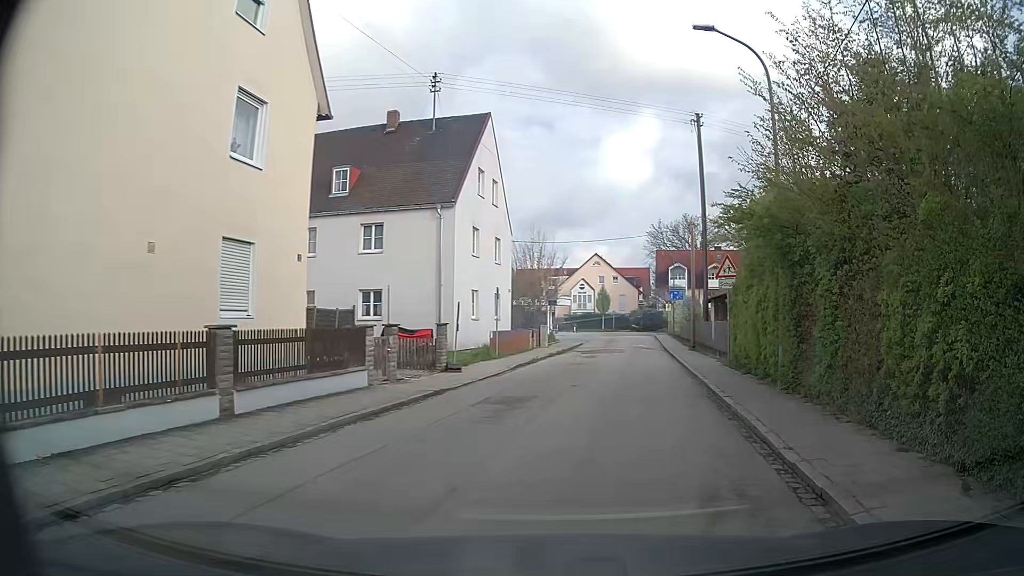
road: residential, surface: asphalt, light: Day
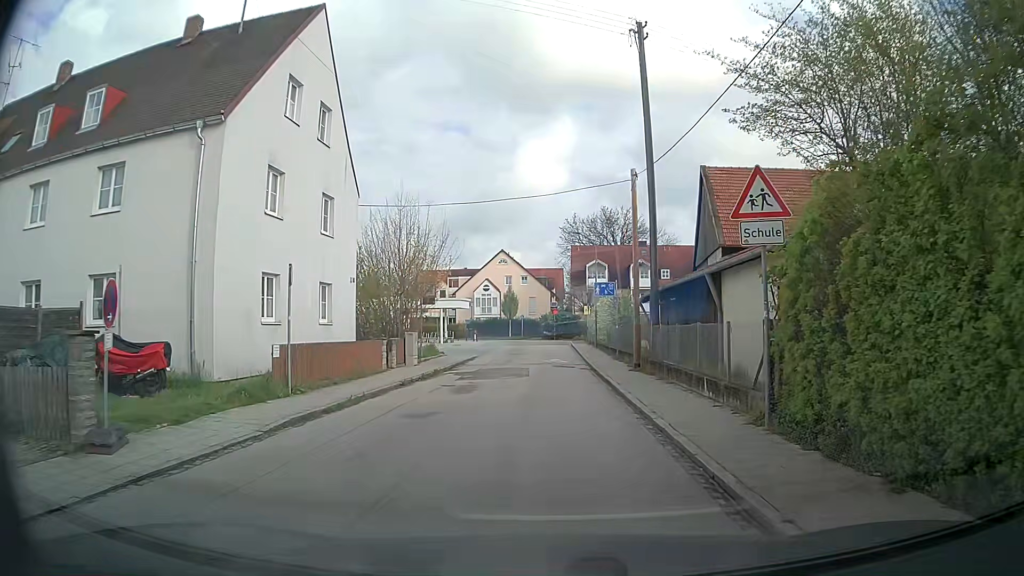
(+1.2, +12.5) m; +6°
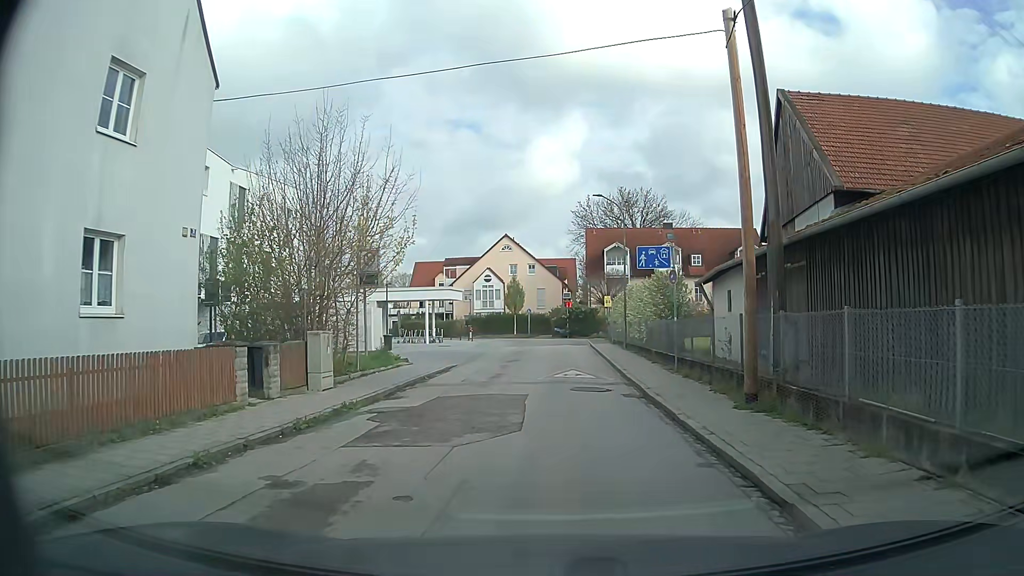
(+0.1, +11.6) m; 0°
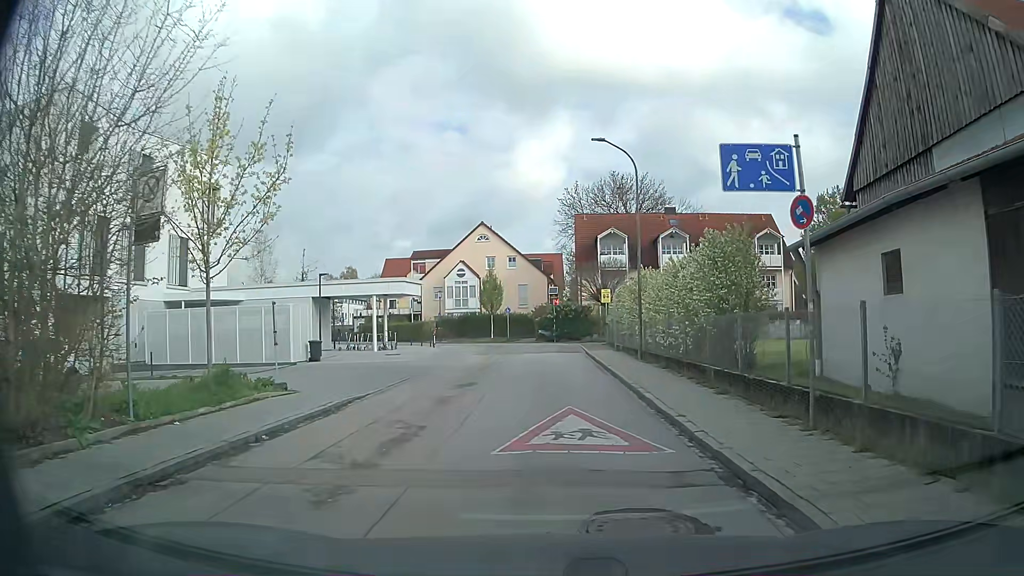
(+0.2, +10.3) m; +2°
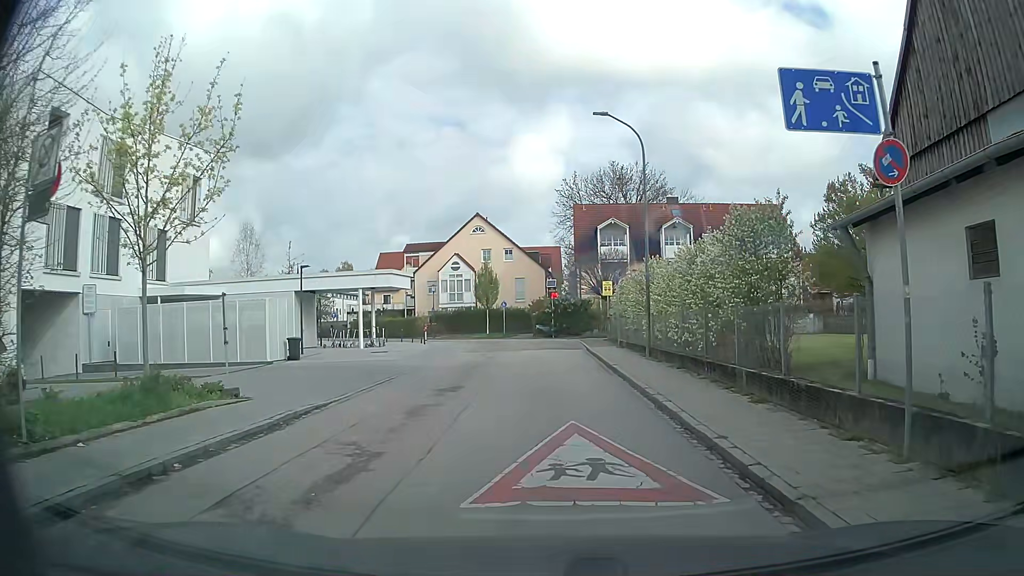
(0.0, +2.3) m; -2°
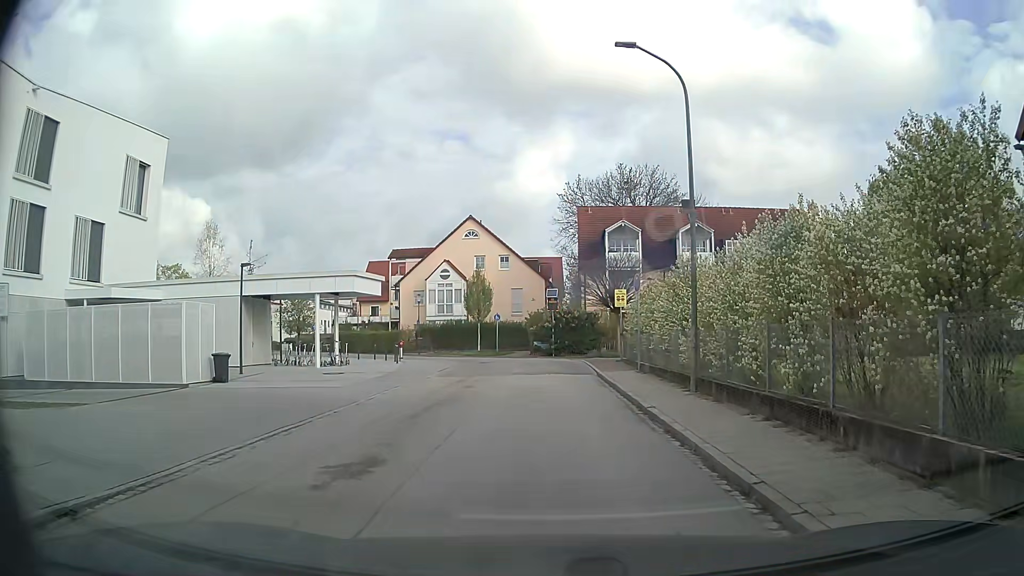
(+0.2, +6.5) m; +1°
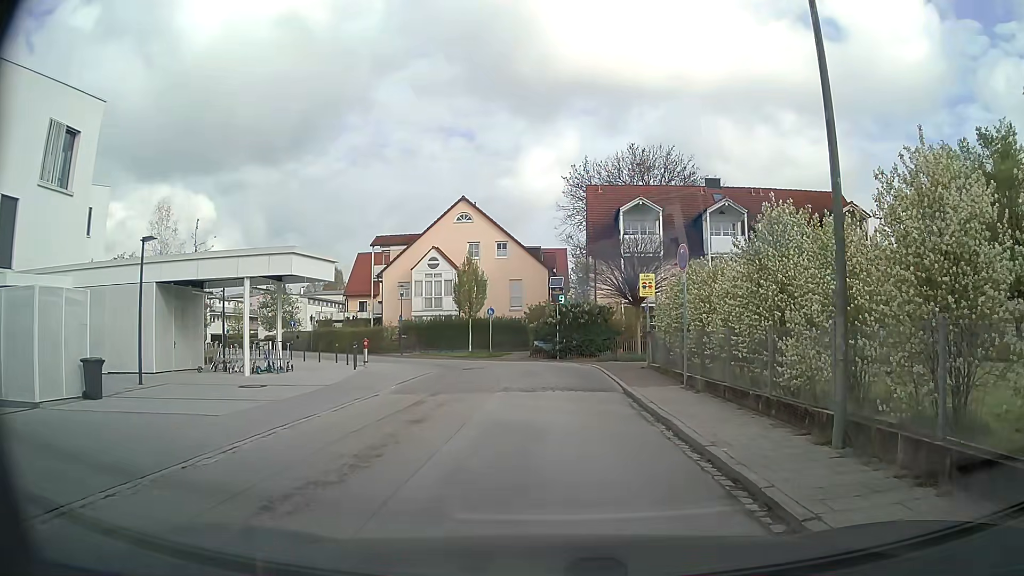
(0.0, +7.1) m; 0°
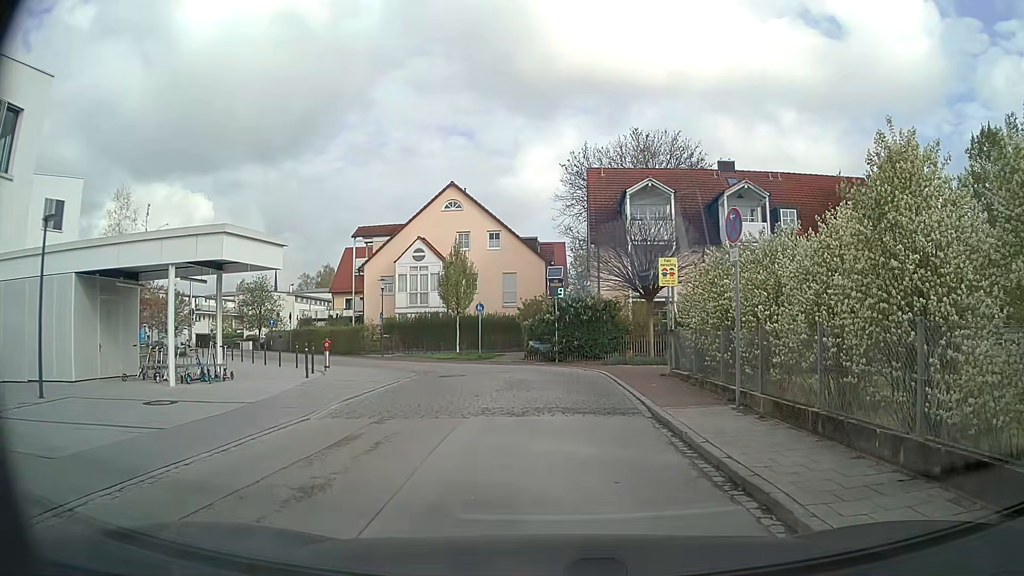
(0.0, +4.5) m; +2°
